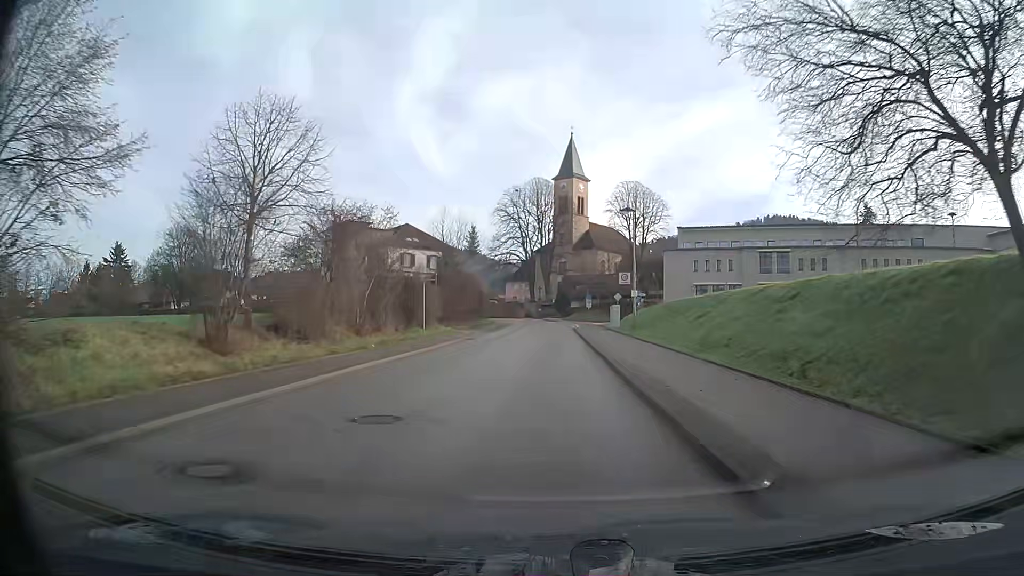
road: secondary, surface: asphalt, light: Day
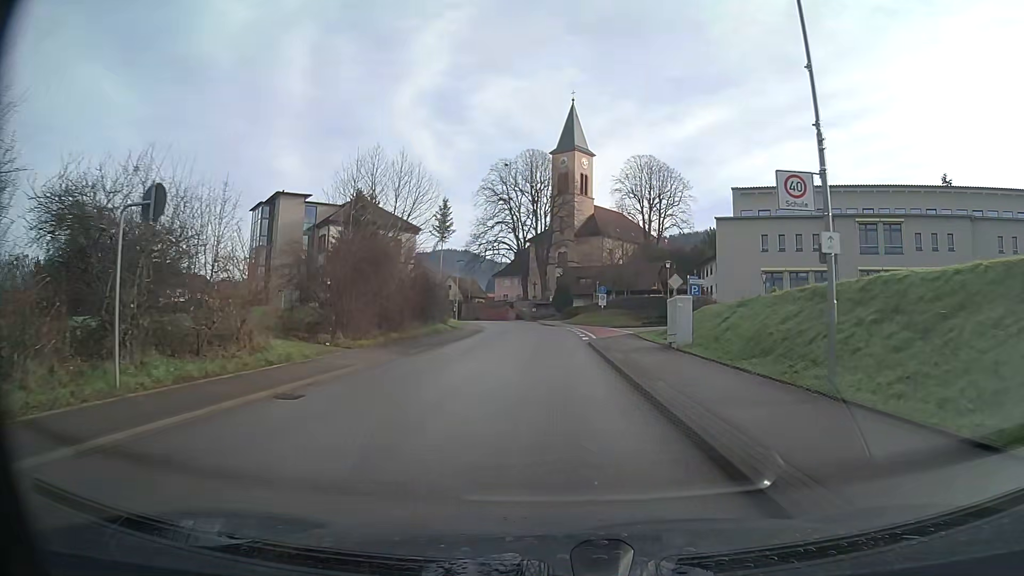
(0.0, +24.5) m; 0°
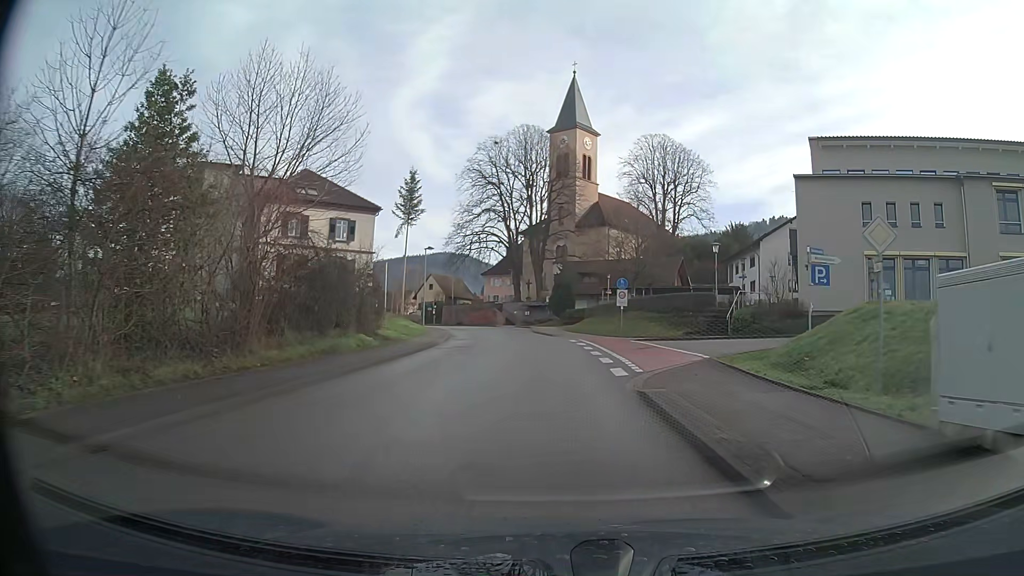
(0.0, +16.9) m; 0°
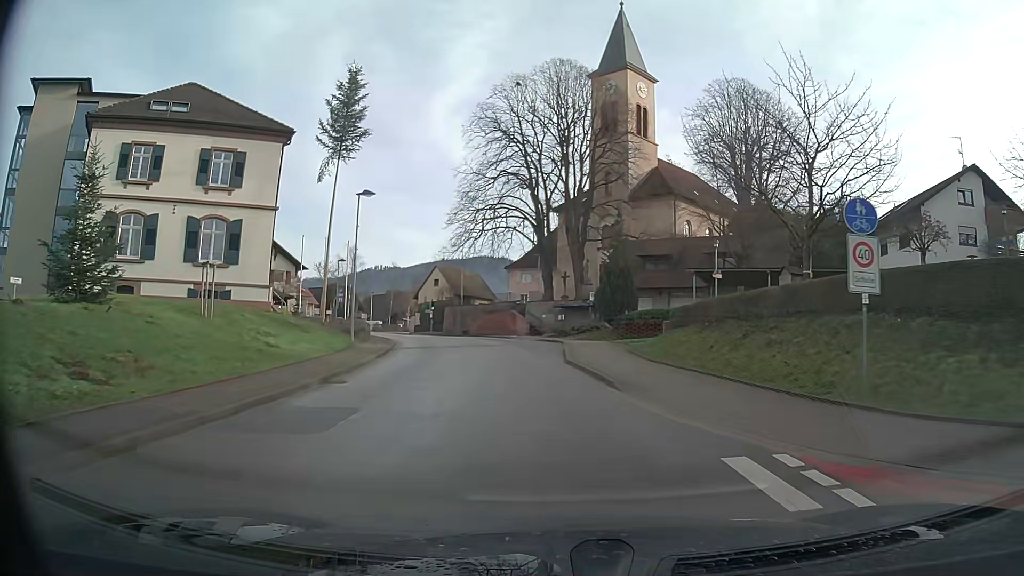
(-0.7, +26.9) m; -4°
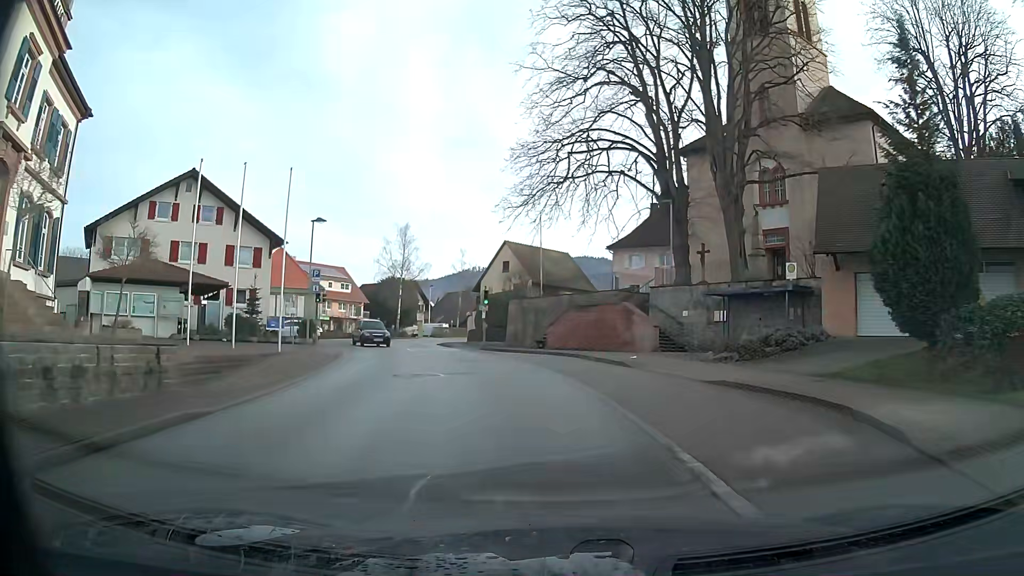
(-2.0, +27.5) m; -9°
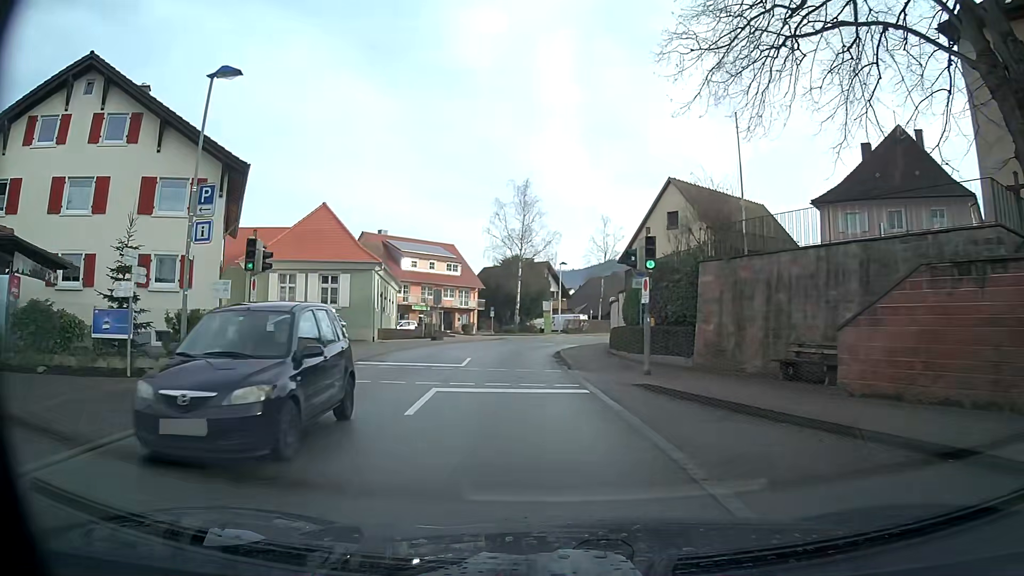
(-2.4, +22.6) m; -12°
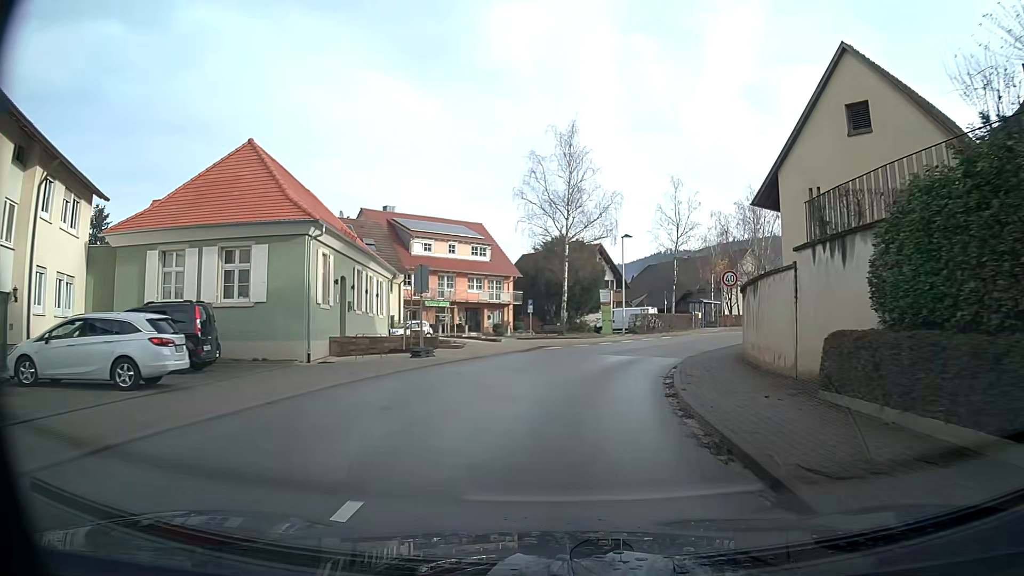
(-0.6, +17.4) m; -2°
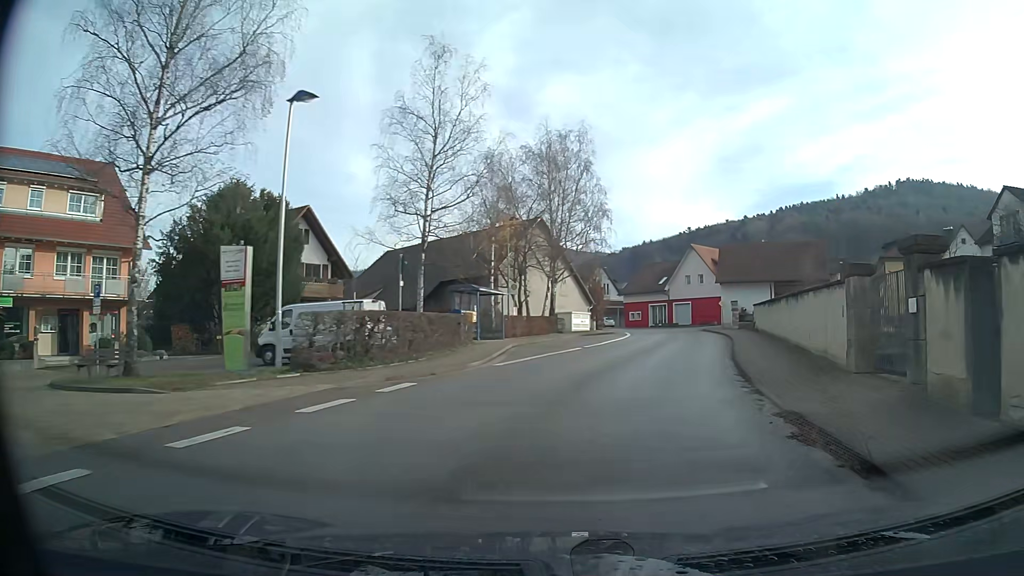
(+5.3, +28.6) m; +24°
